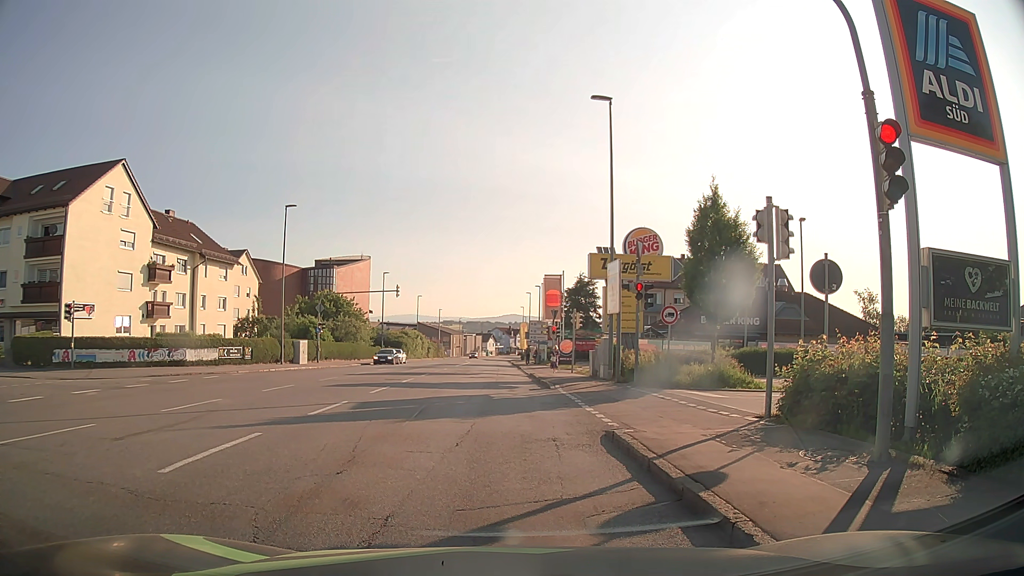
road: tertiary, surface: asphalt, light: Day
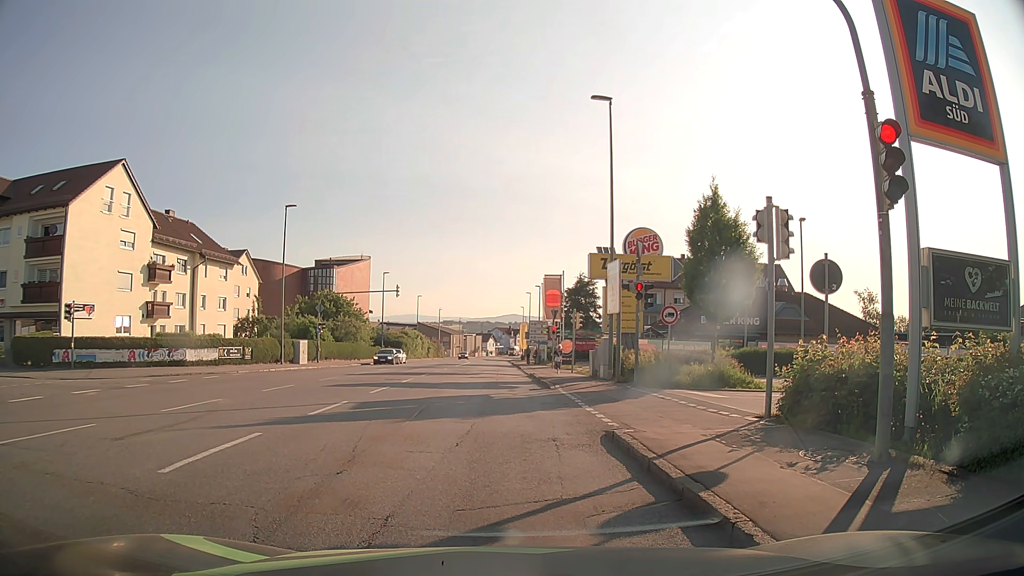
(0.0, 0.0) m; 0°
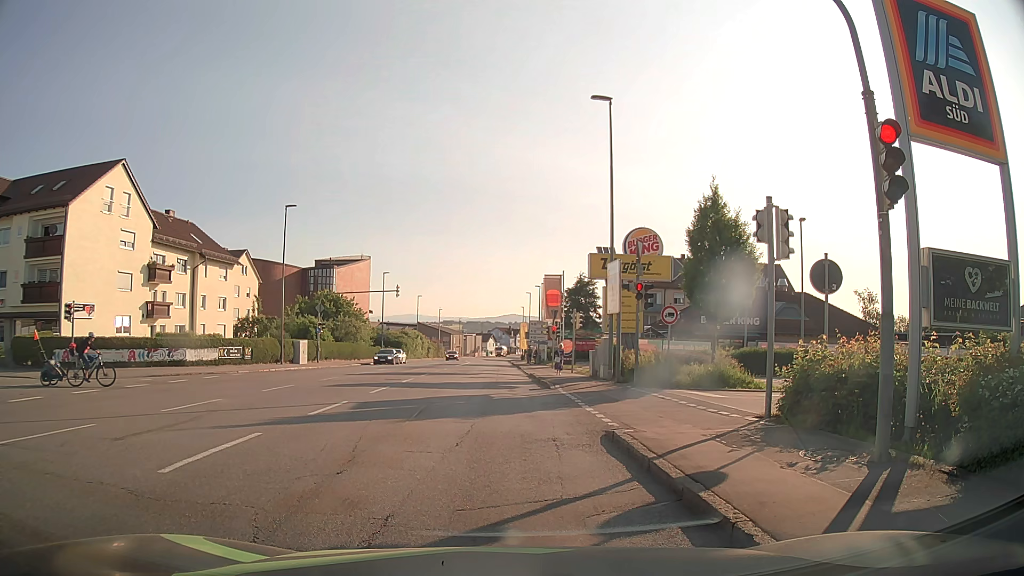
(0.0, 0.0) m; 0°
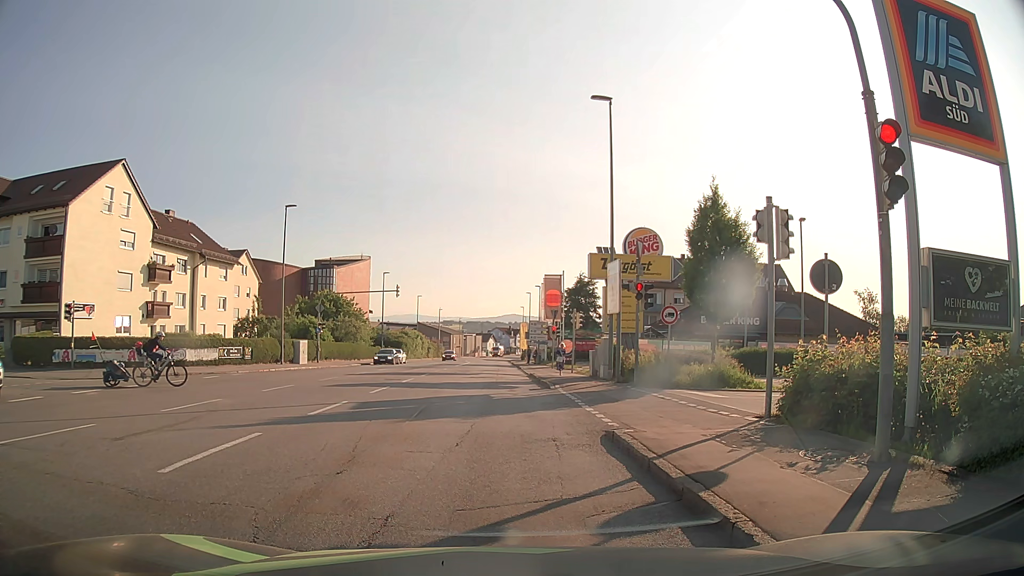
(0.0, 0.0) m; 0°
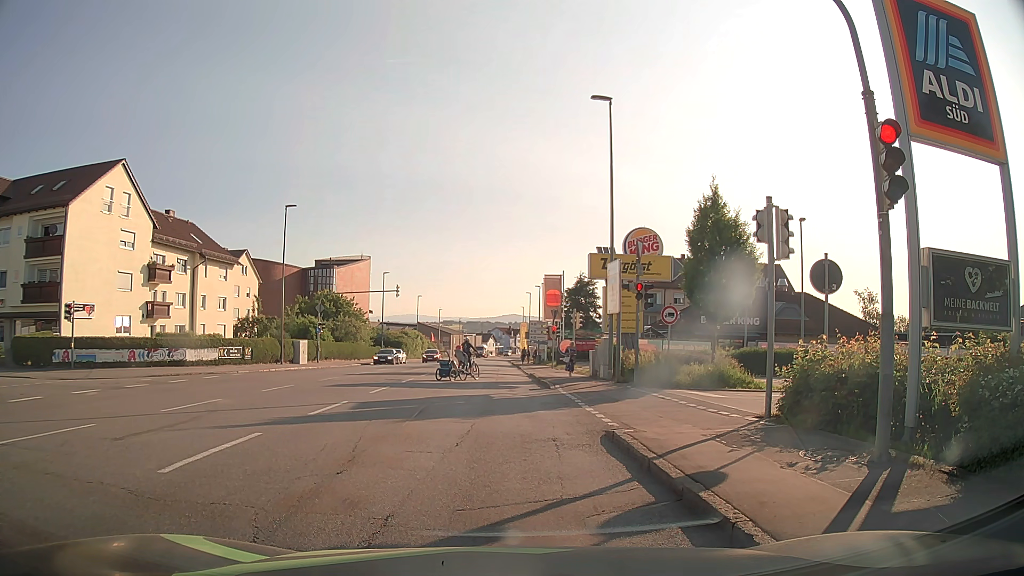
(0.0, 0.0) m; 0°
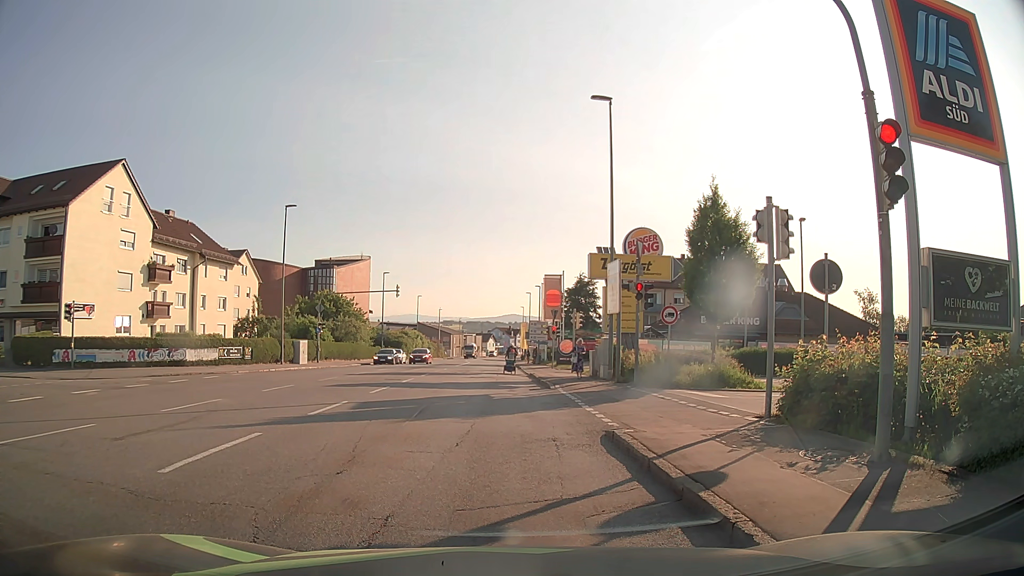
(0.0, 0.0) m; 0°
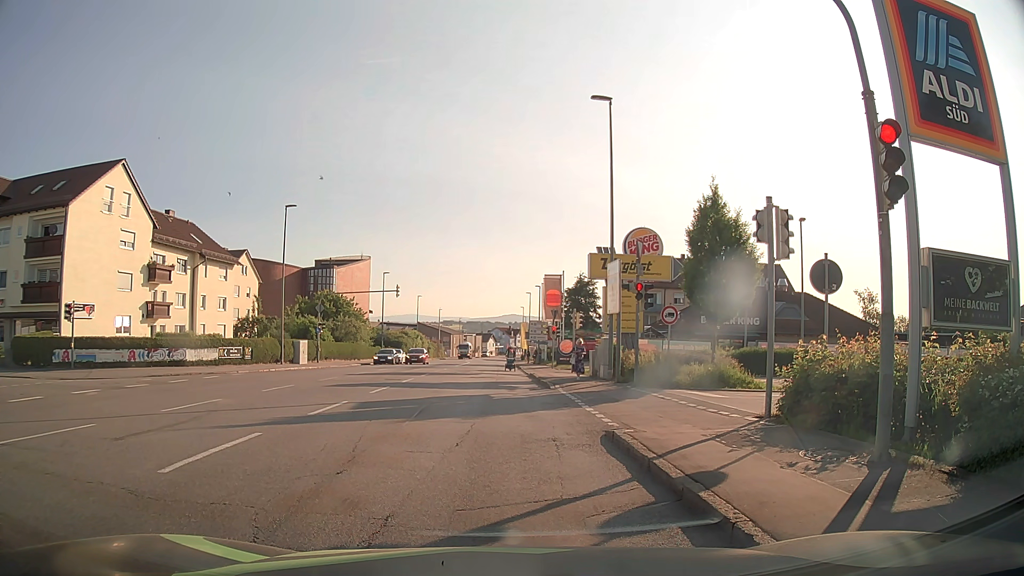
(0.0, 0.0) m; 0°
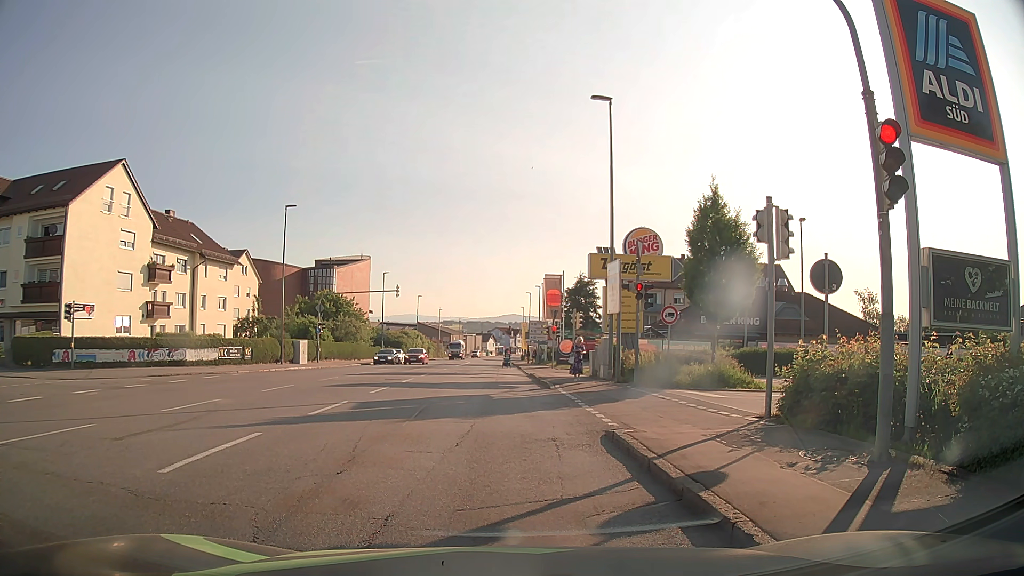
(0.0, 0.0) m; 0°
